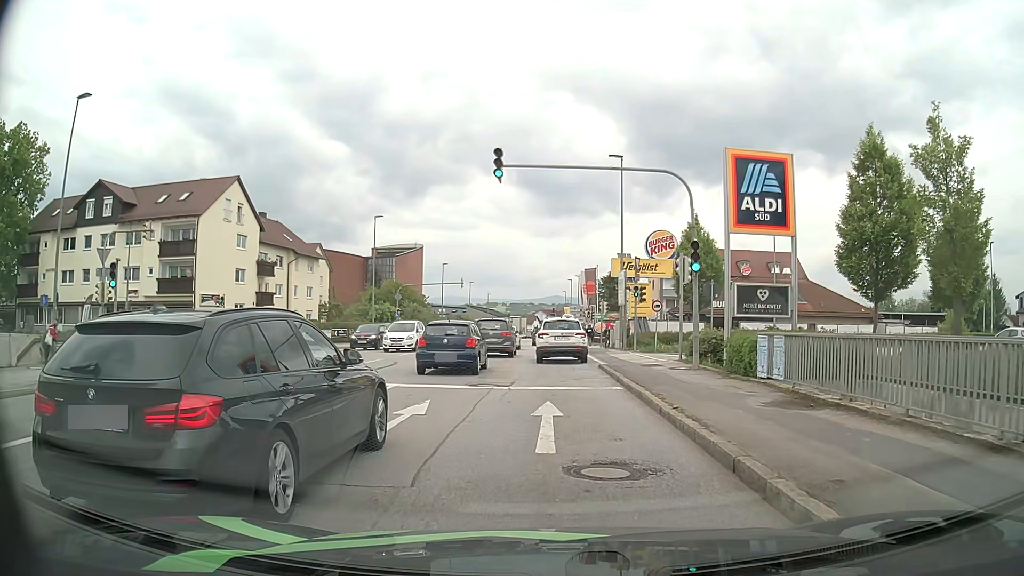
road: tertiary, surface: asphalt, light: Day
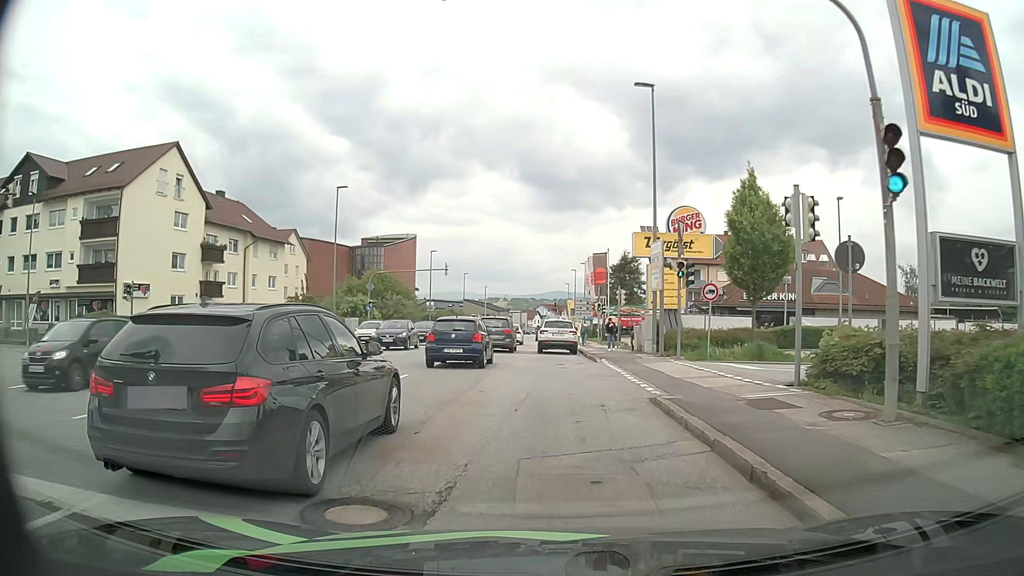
(0.0, +10.8) m; 0°
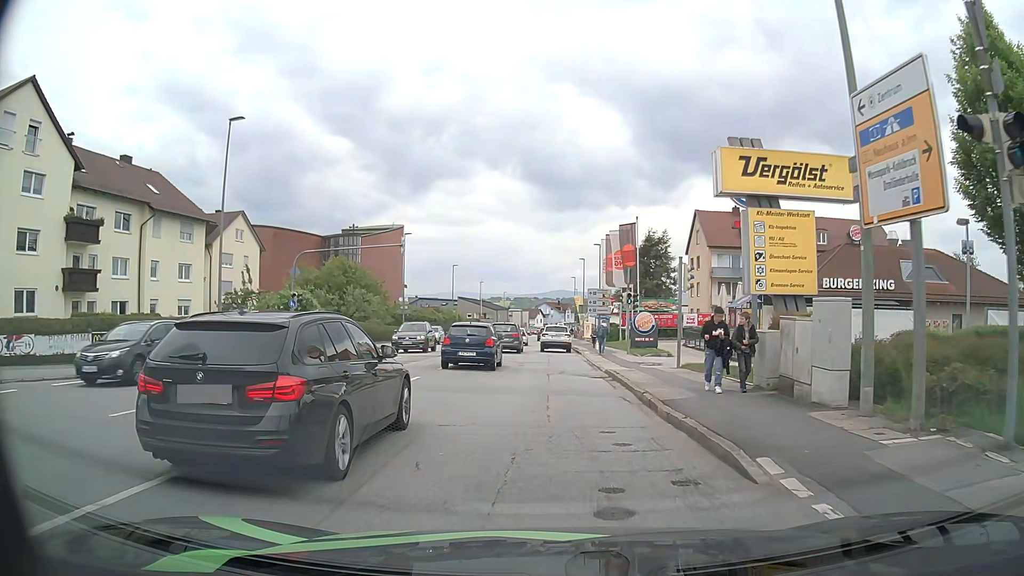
(-0.1, +16.9) m; 0°
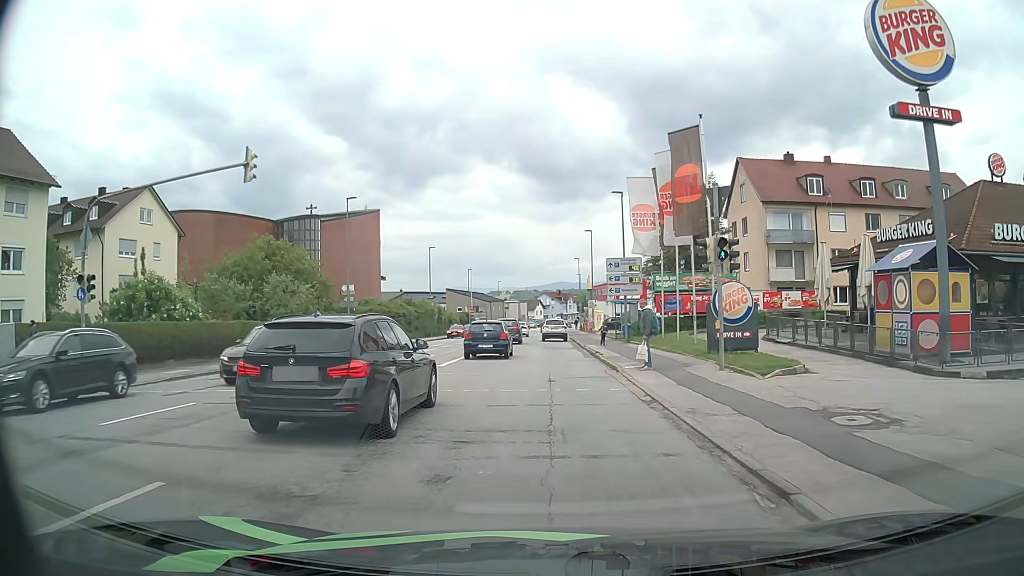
(-0.1, +18.3) m; 0°
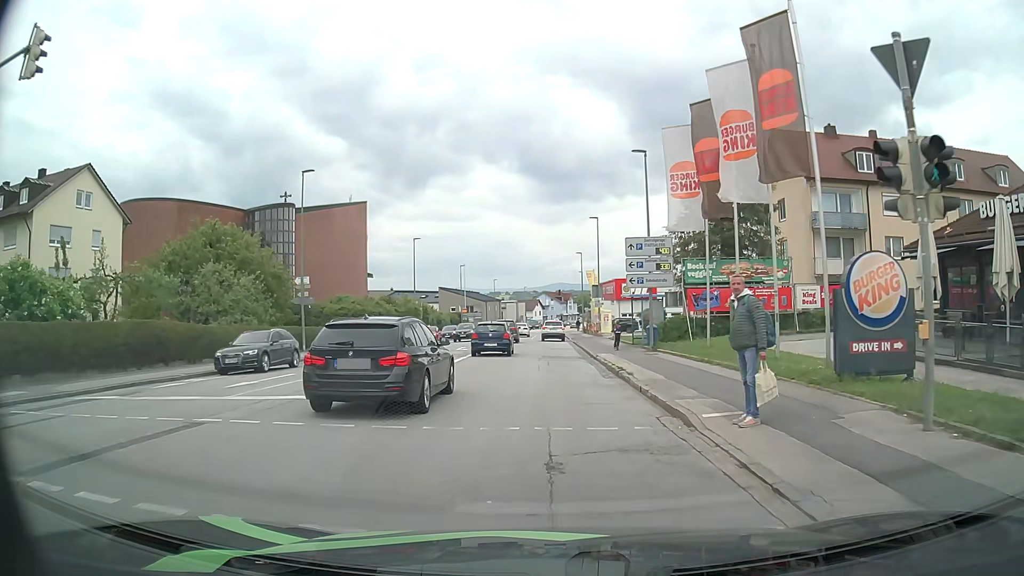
(0.0, +9.1) m; 0°
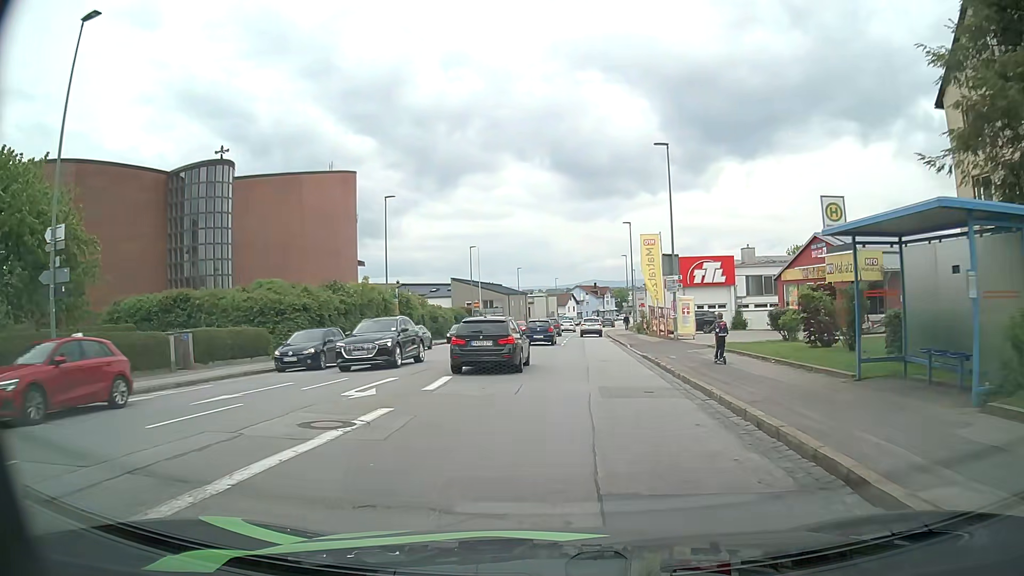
(-0.4, +23.7) m; -3°
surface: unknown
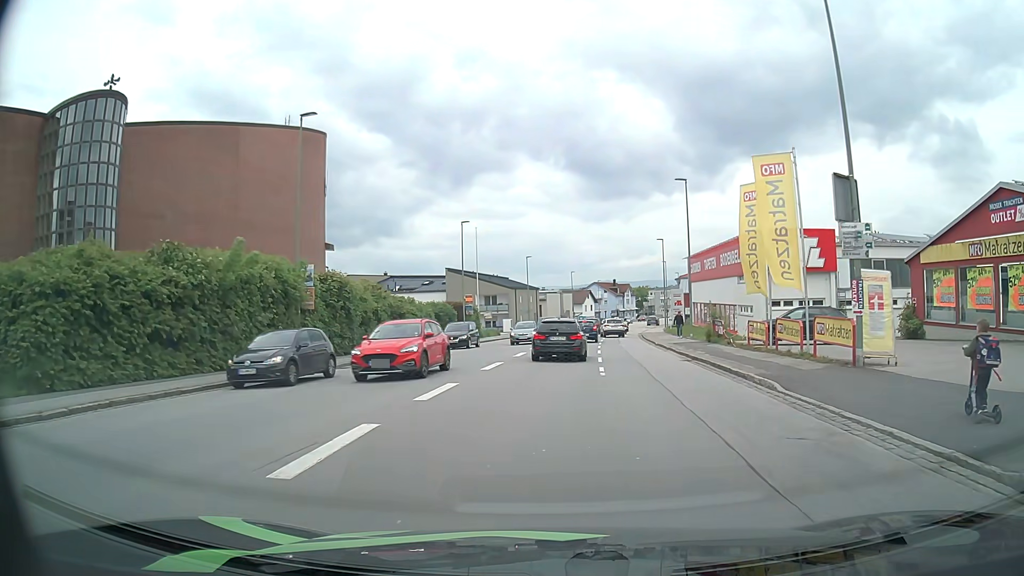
(-0.2, +19.8) m; -1°
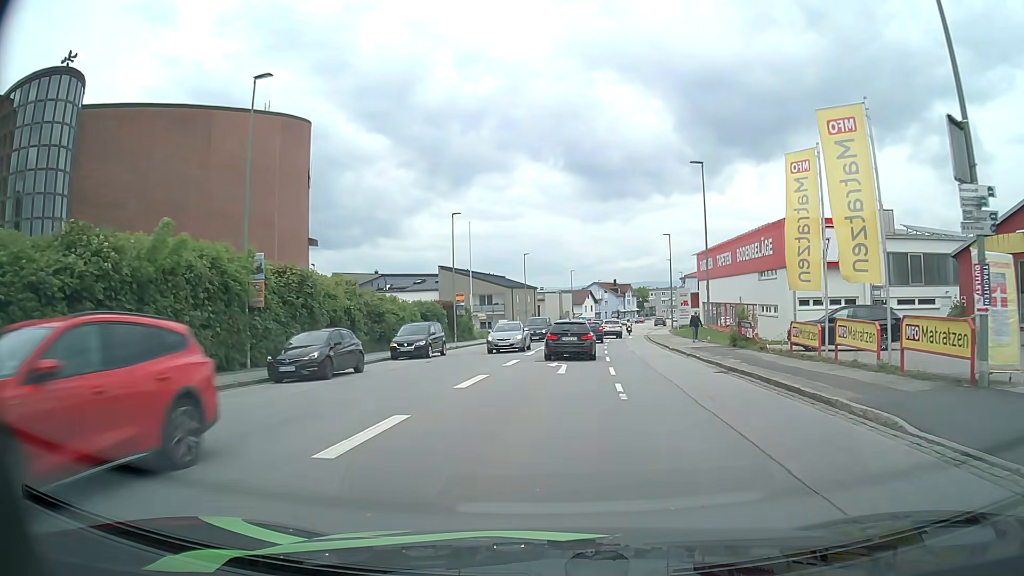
(0.0, +5.1) m; 0°
(0, +10) (0, +20) (+1, +30) (+2, +40) (+3, +50) (+4, +60) (+5, +70) (+7, +80) (+8, +89) (+10, +99) m
